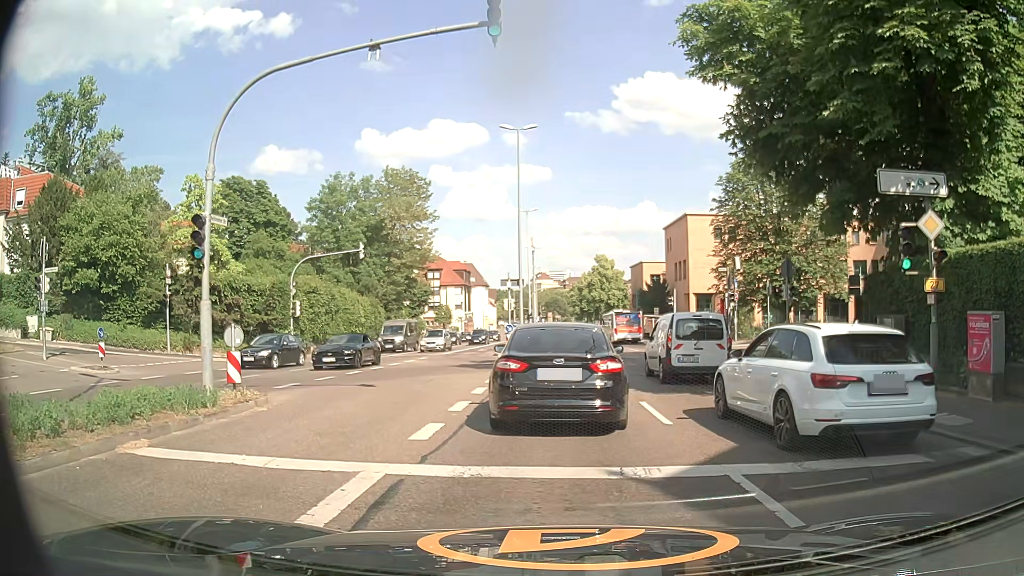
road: primary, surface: asphalt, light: Day
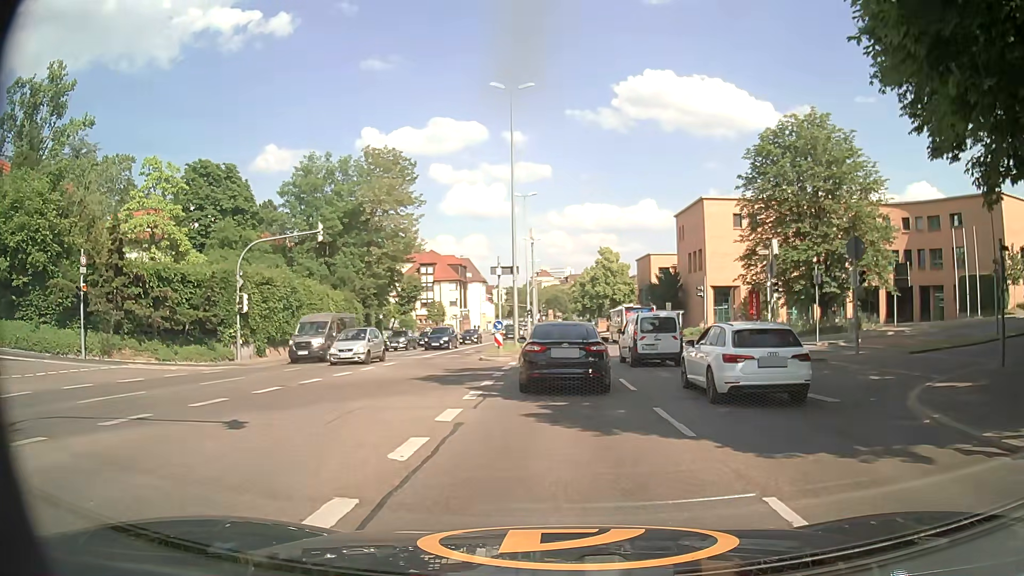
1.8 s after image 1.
(+0.1, +7.9) m; +1°
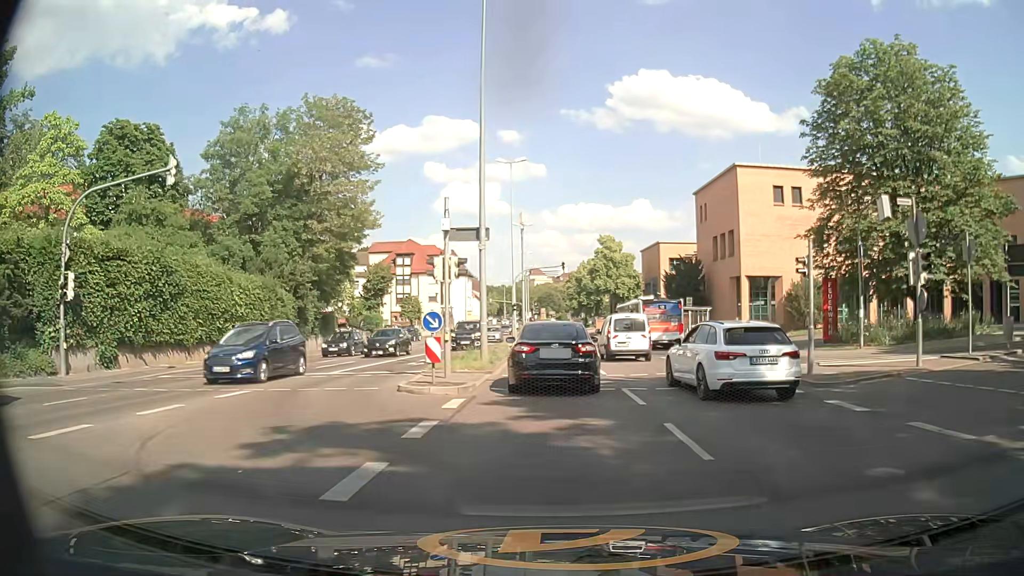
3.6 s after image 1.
(0.0, +13.9) m; 0°
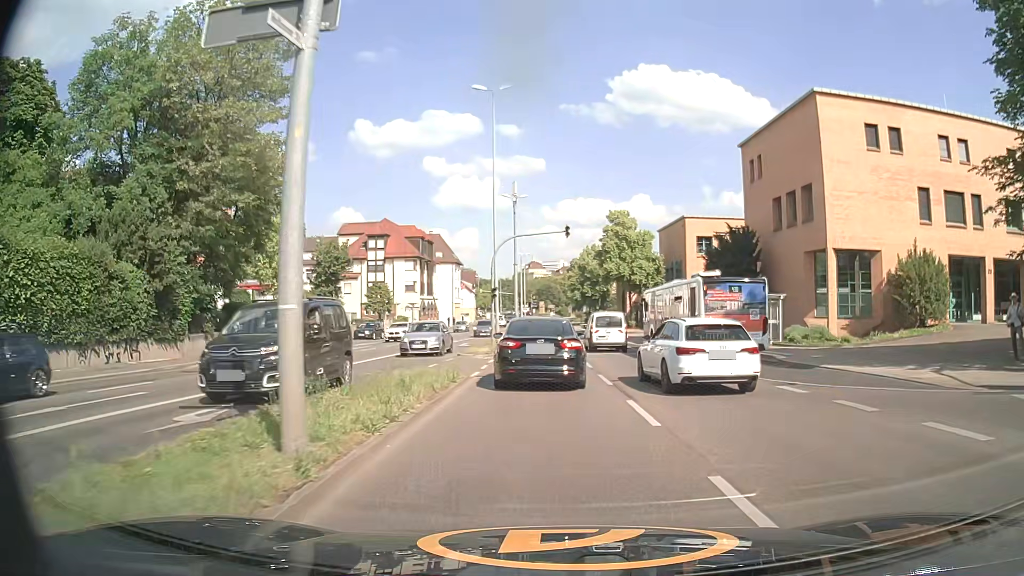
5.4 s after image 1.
(+0.1, +16.1) m; 0°
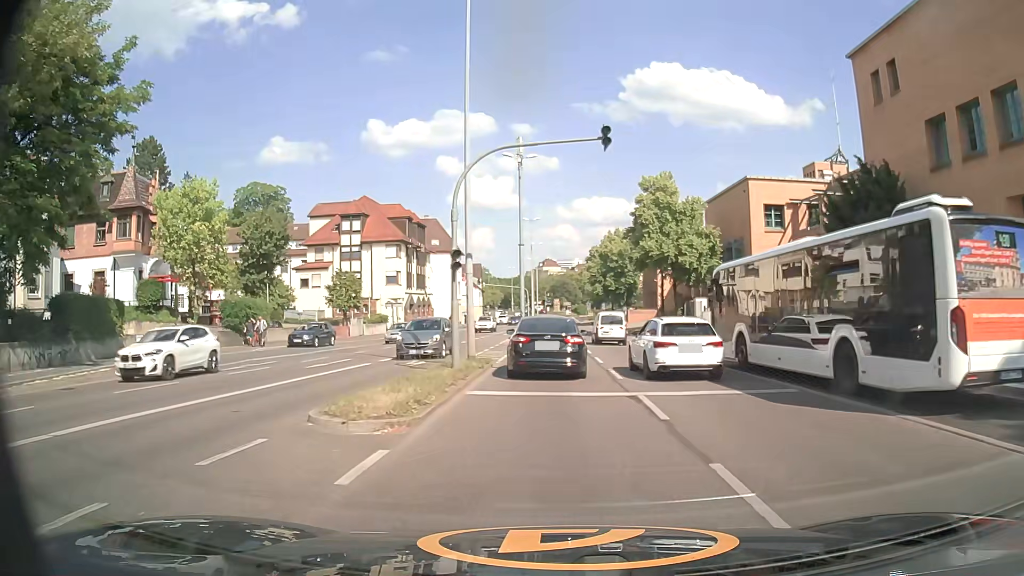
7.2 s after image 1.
(-0.3, +17.4) m; -2°
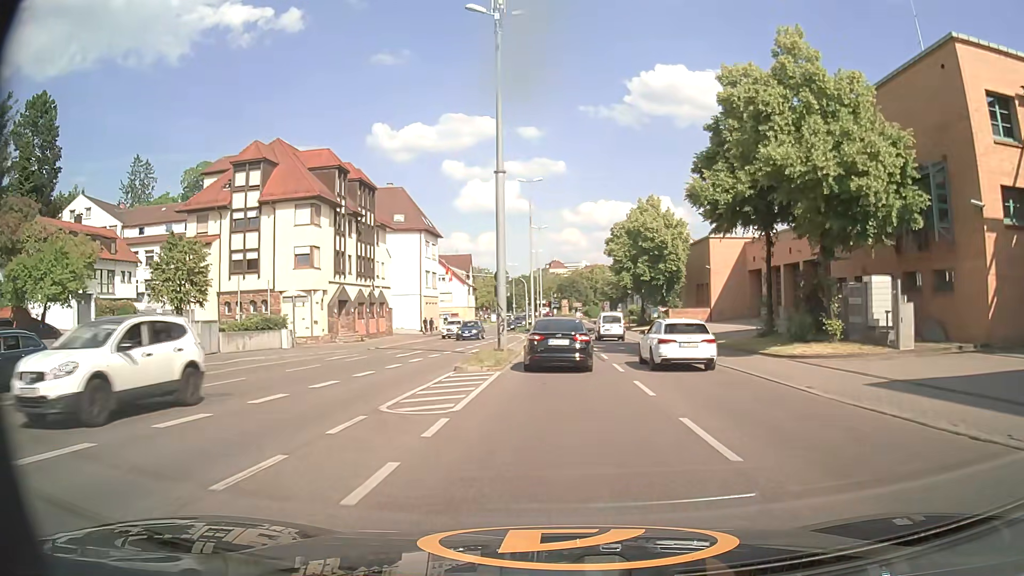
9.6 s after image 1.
(0.0, +27.6) m; -1°
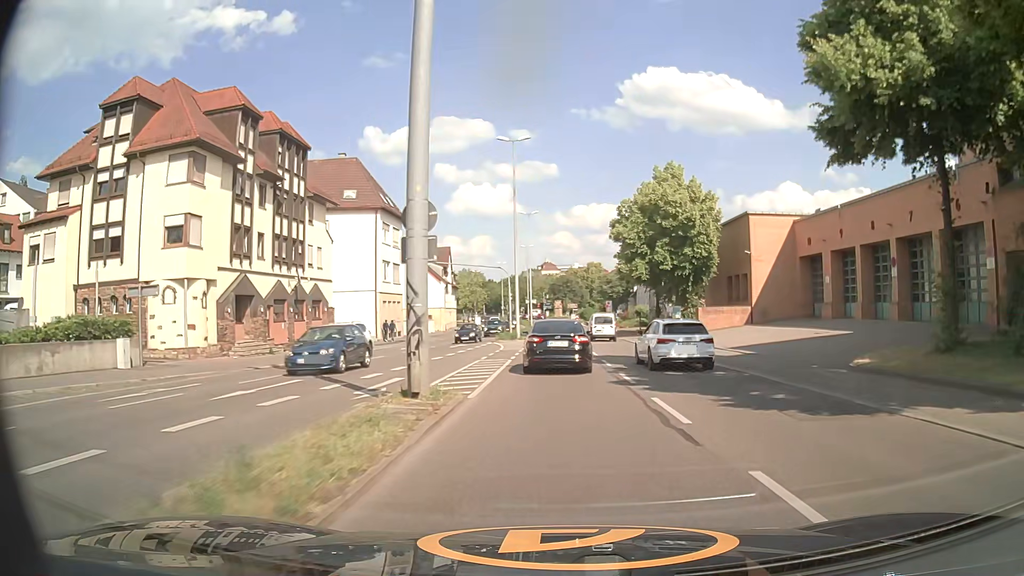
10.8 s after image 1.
(+0.1, +15.5) m; +1°
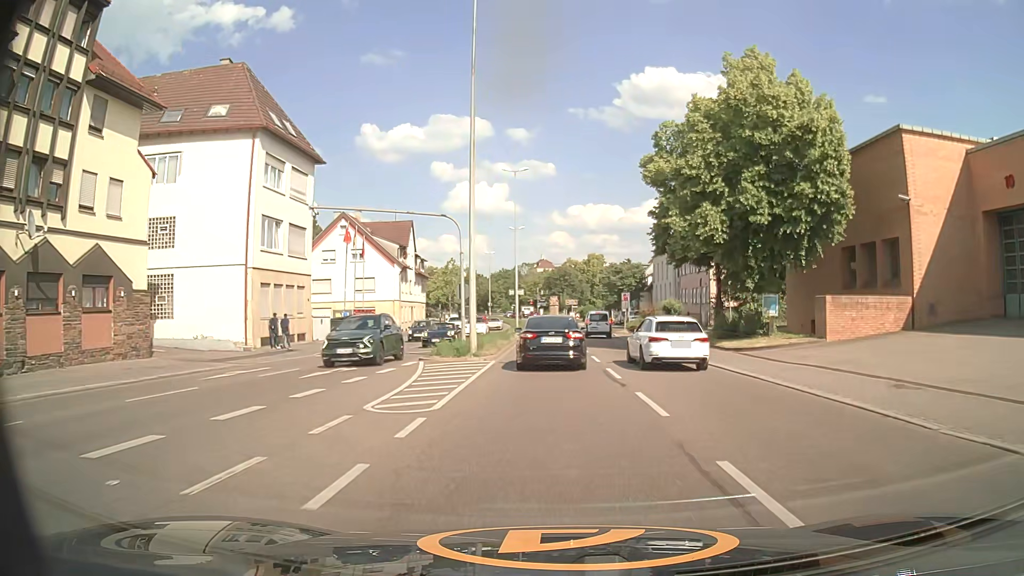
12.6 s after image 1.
(+0.1, +23.6) m; 0°
(0, +10) (0, +20) (0, +30) (0, +40) (0, +50) (0, +60) (-1, +70) (-1, +80) (-2, +90) (-2, +100) m
